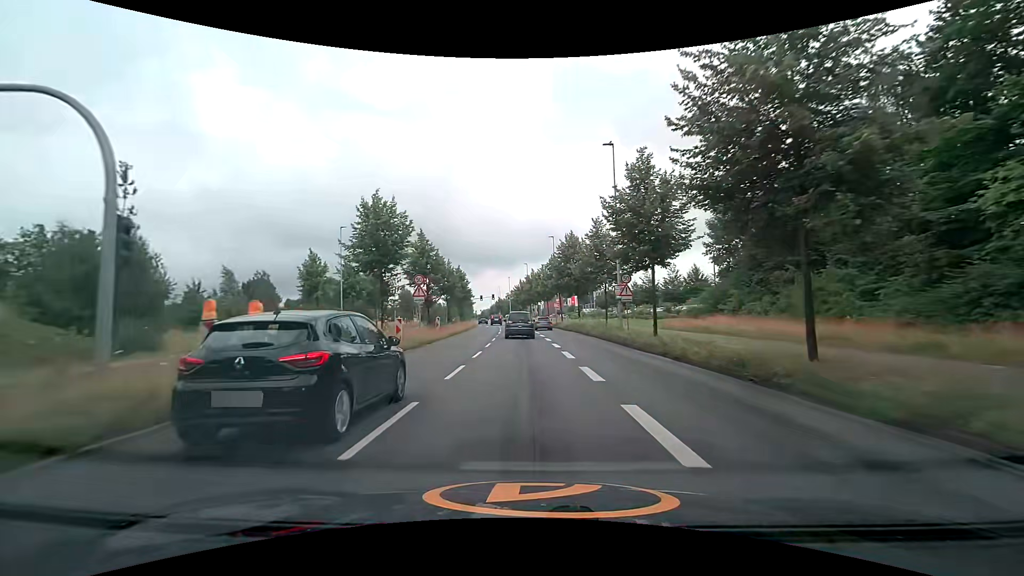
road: secondary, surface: asphalt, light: Day
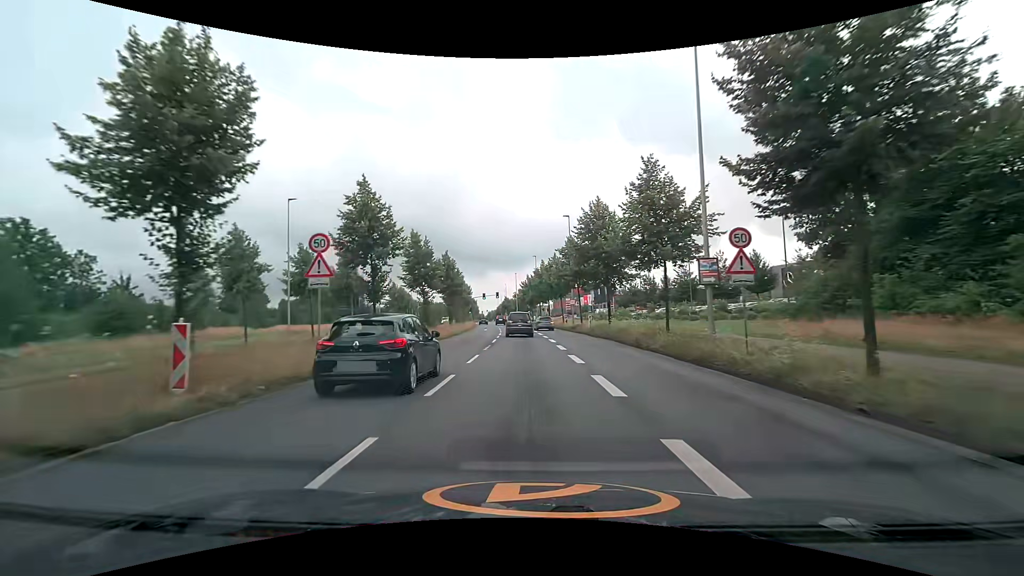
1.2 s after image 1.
(0.0, +14.3) m; 0°
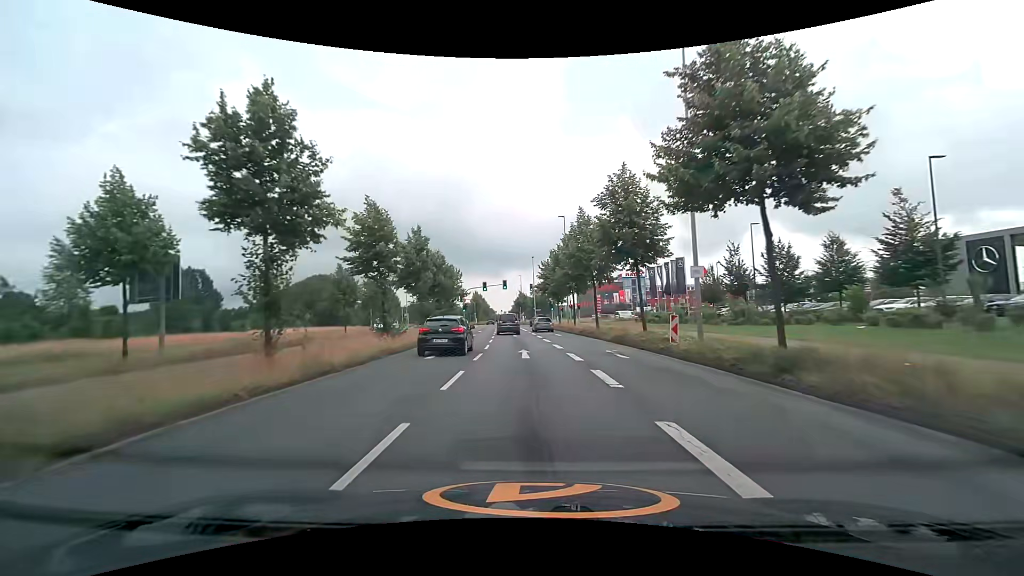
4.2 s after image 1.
(-0.9, +35.6) m; -2°
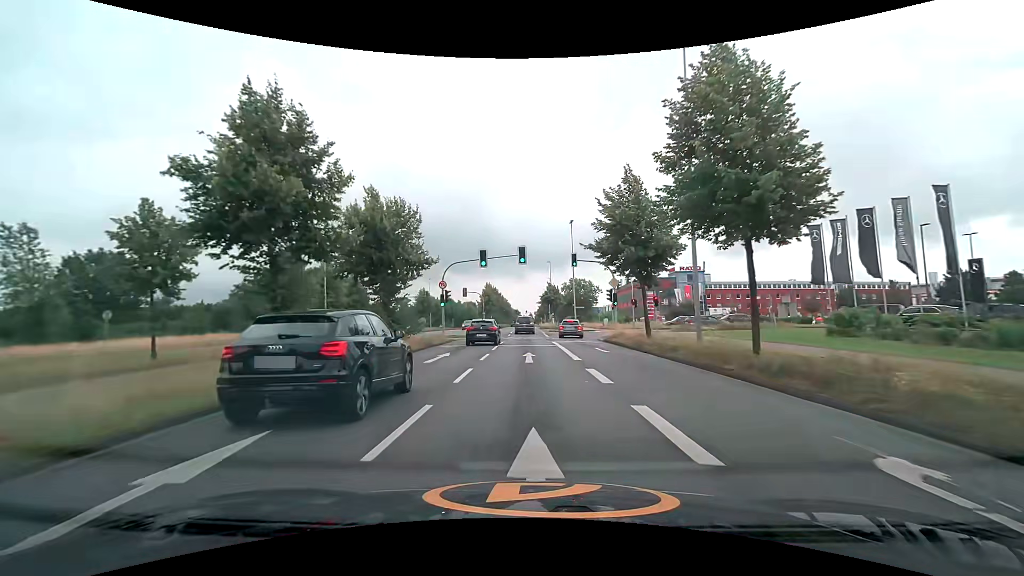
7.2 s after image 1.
(-1.3, +35.0) m; -4°
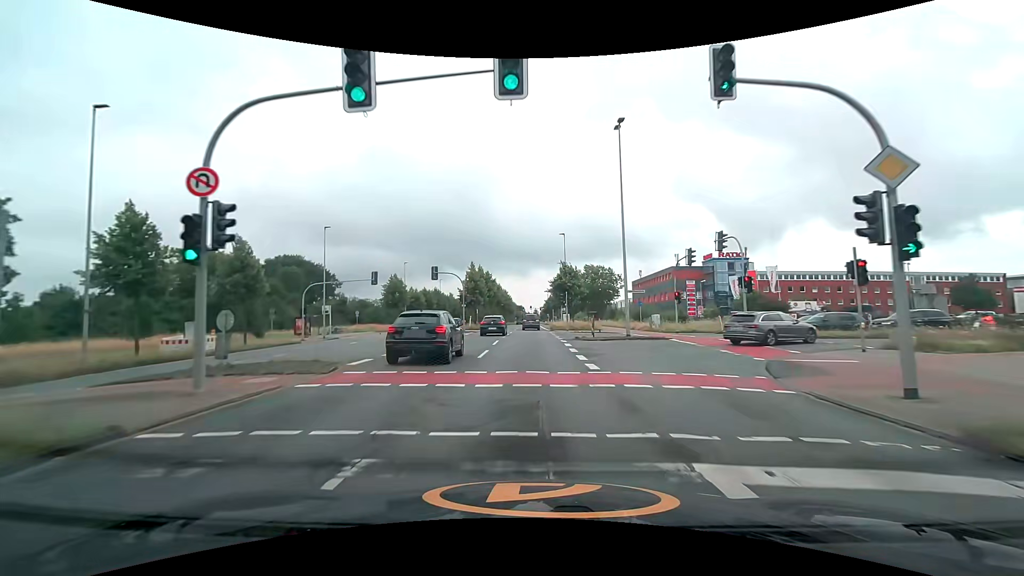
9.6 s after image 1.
(-0.1, +27.7) m; -1°
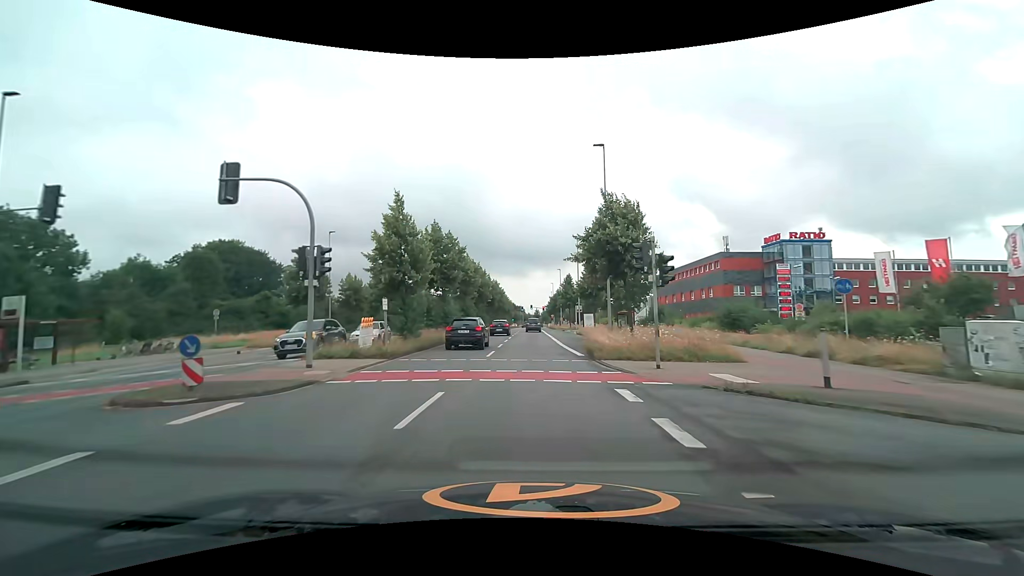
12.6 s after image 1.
(-0.1, +34.6) m; 0°
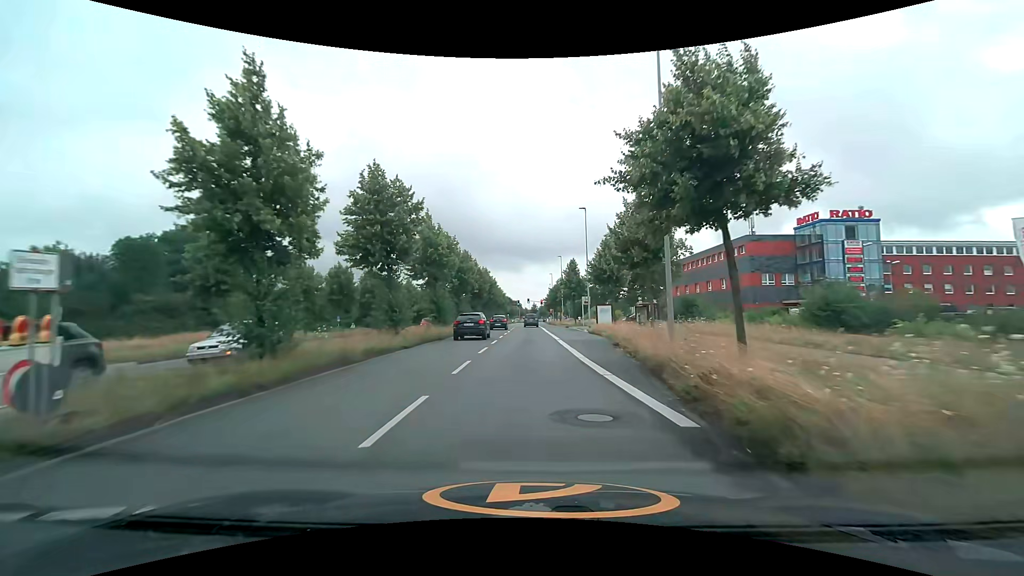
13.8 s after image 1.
(0.0, +13.8) m; 0°
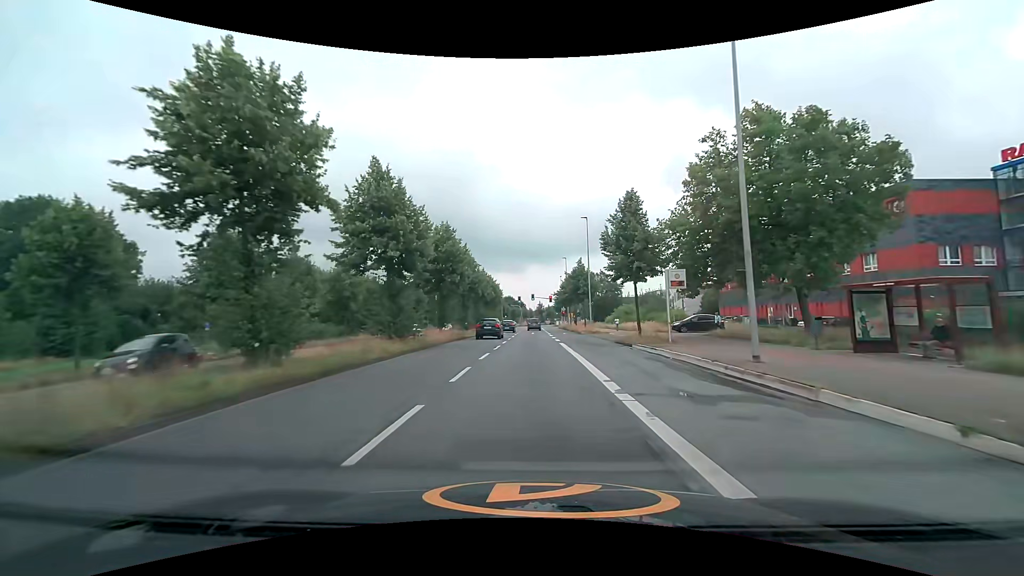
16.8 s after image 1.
(0.0, +36.7) m; 0°
(0, +10) (0, +20) (0, +30) (0, +40) (0, +50) (0, +60) (0, +70) (0, +80) (0, +90) (0, +100) m
